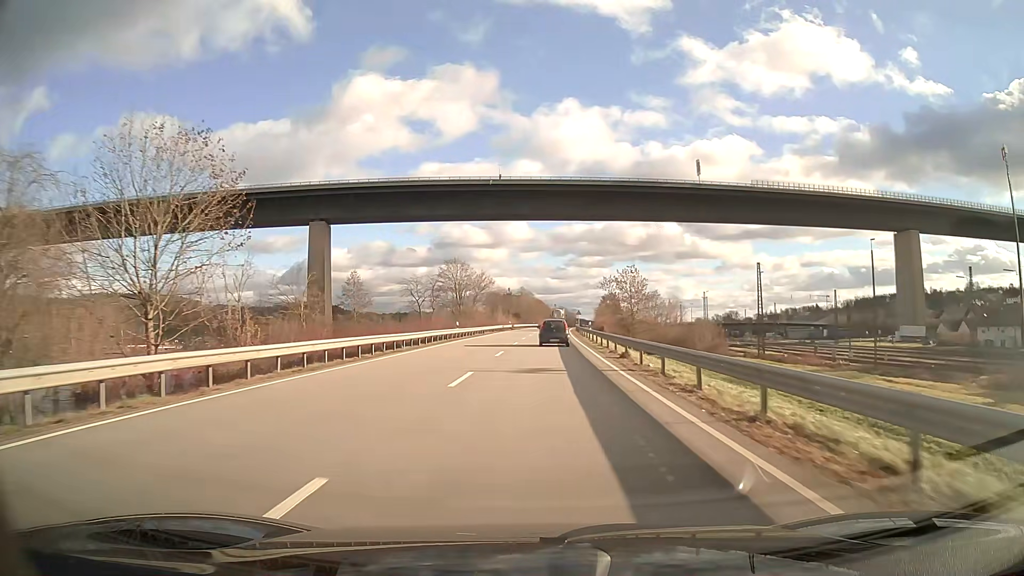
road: primary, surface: asphalt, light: Day
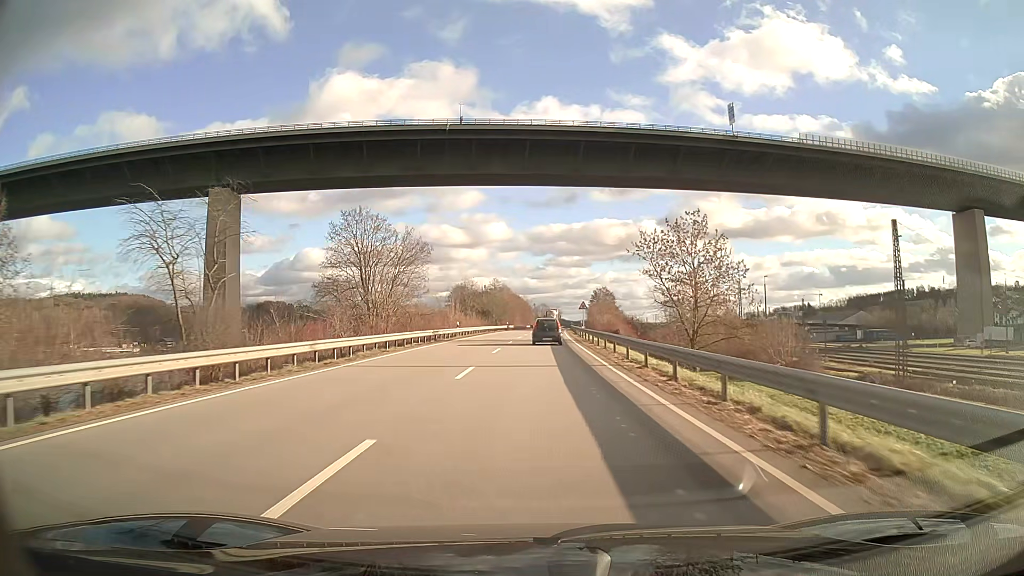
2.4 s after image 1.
(+0.7, +46.5) m; +2°
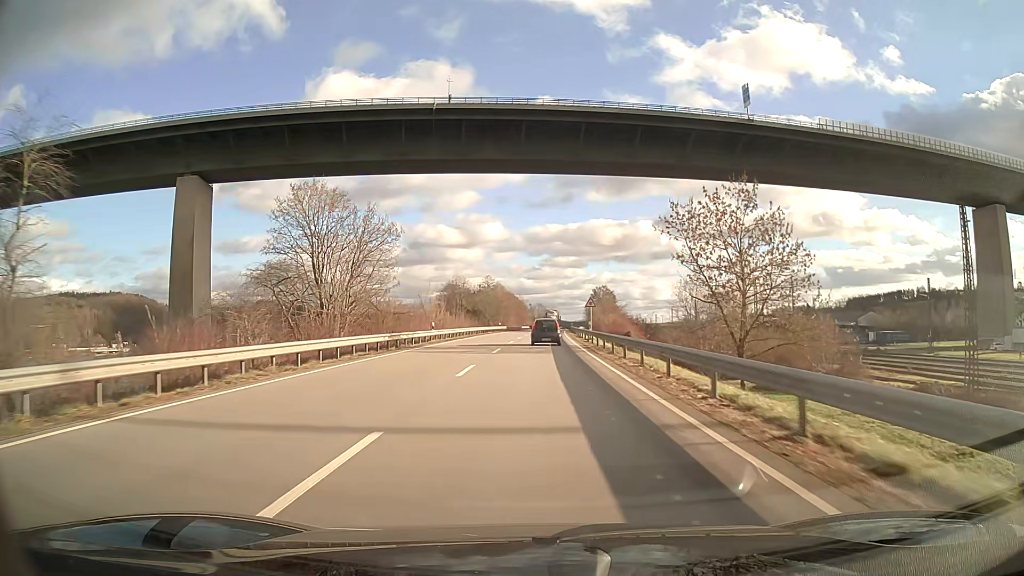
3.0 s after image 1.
(0.0, +11.6) m; 0°
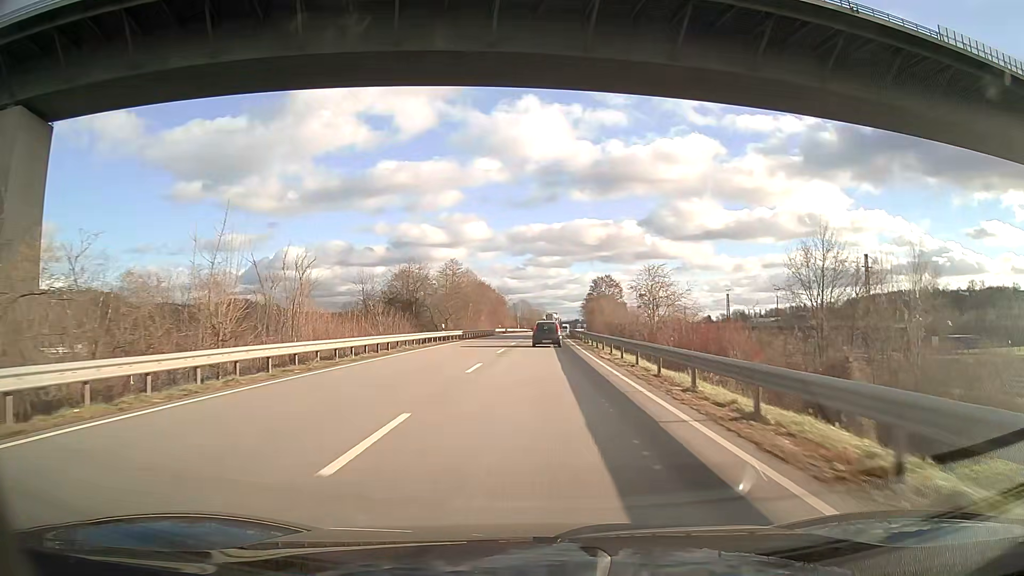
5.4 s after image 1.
(+0.6, +46.6) m; +1°
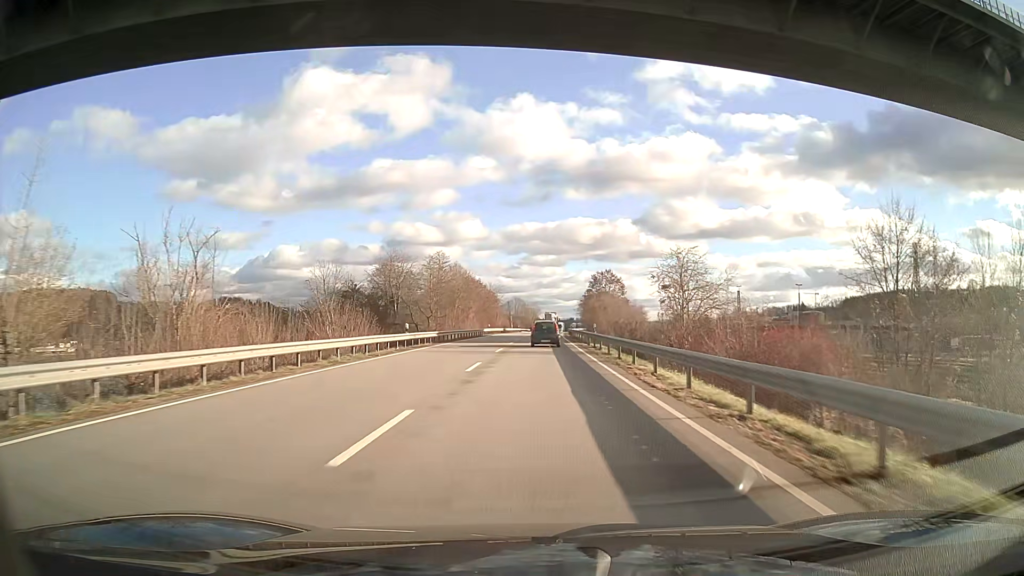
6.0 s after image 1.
(0.0, +11.8) m; 0°
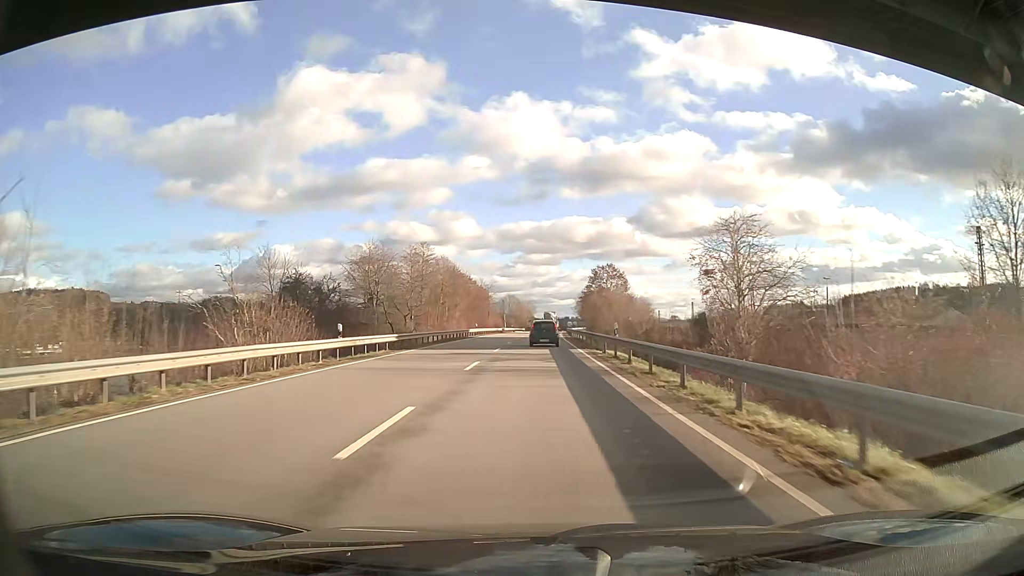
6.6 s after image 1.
(0.0, +11.7) m; 0°
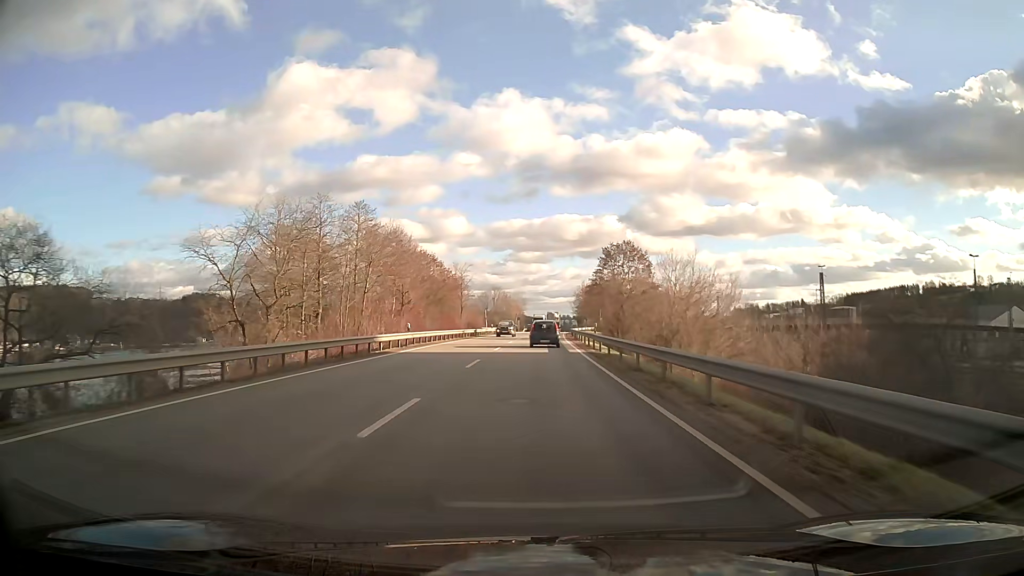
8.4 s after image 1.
(+0.2, +35.0) m; +1°
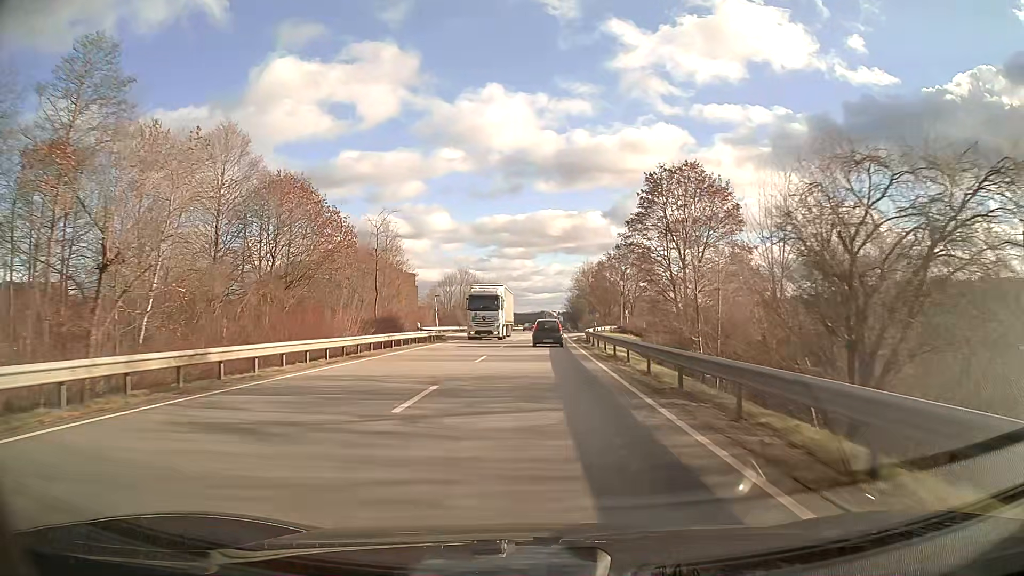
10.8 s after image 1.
(+0.5, +46.2) m; +1°
